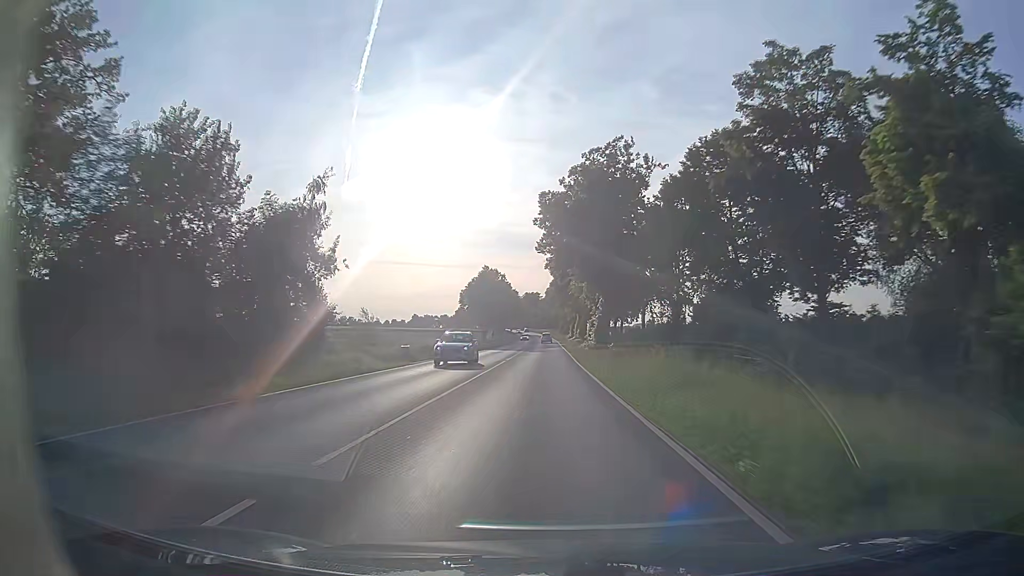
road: primary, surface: asphalt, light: Day
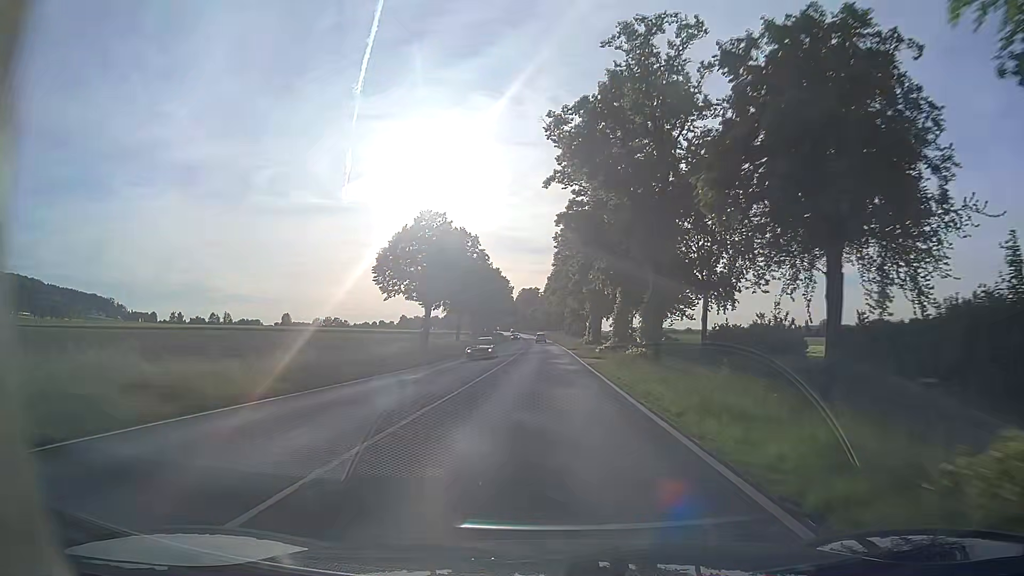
(-0.2, +53.8) m; 0°
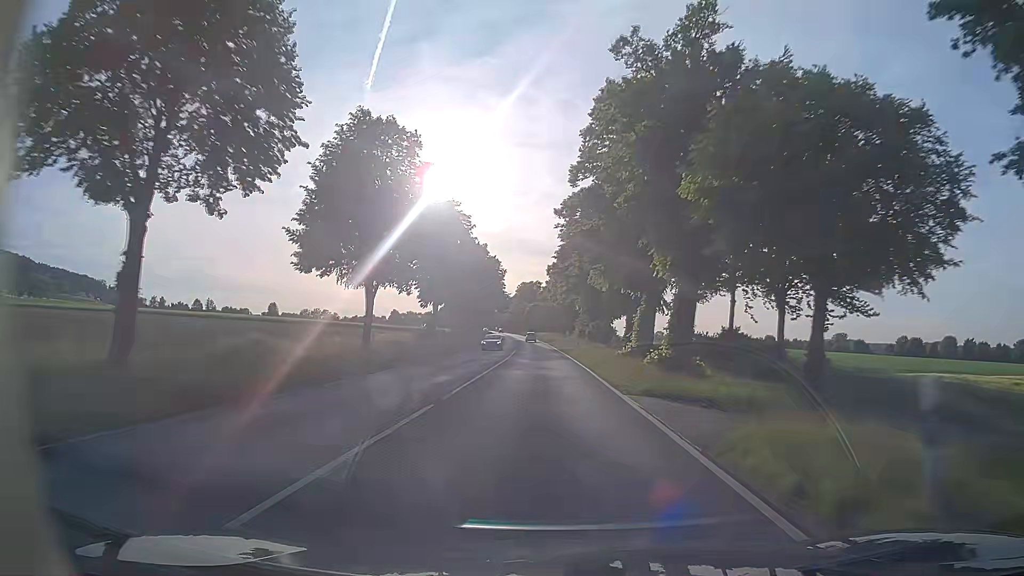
(-0.1, +41.3) m; 0°
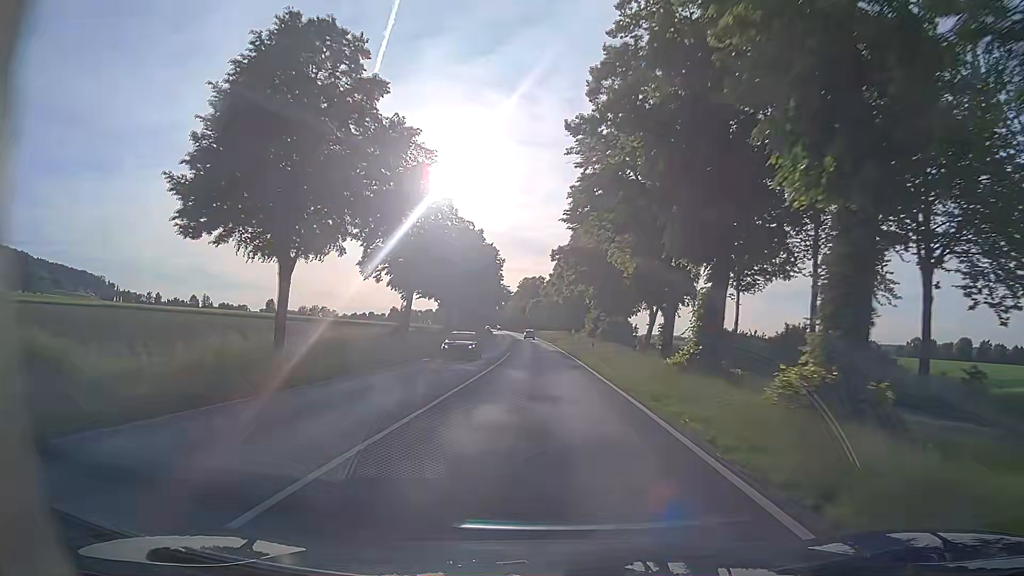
(0.0, +13.9) m; 0°
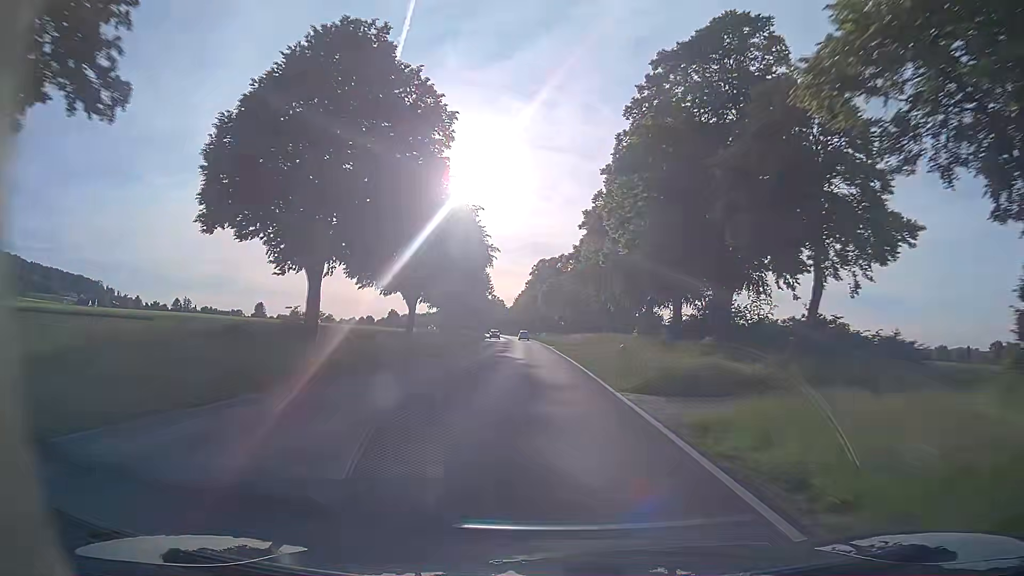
(-0.9, +70.0) m; -2°
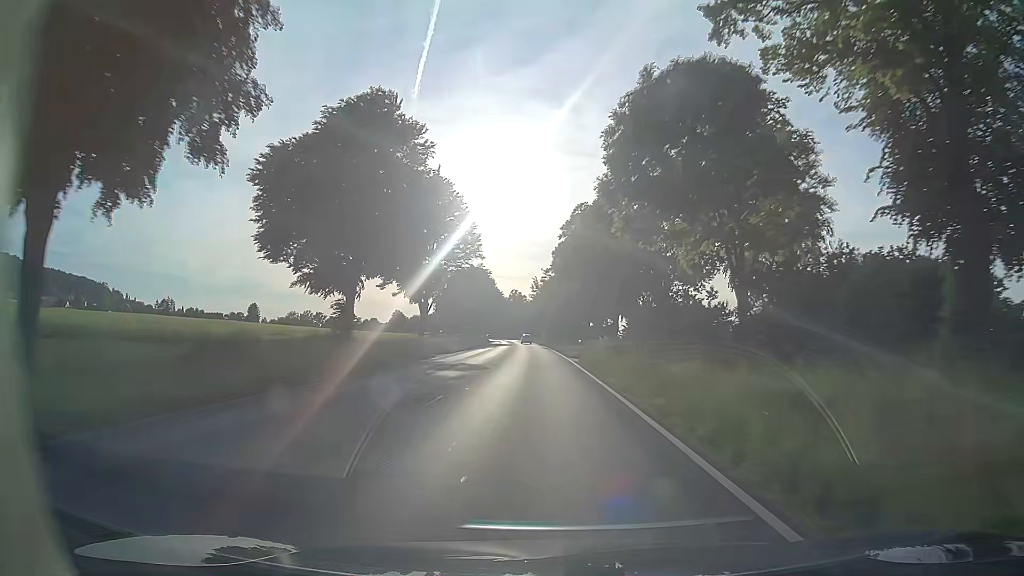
(-1.5, +70.6) m; -2°
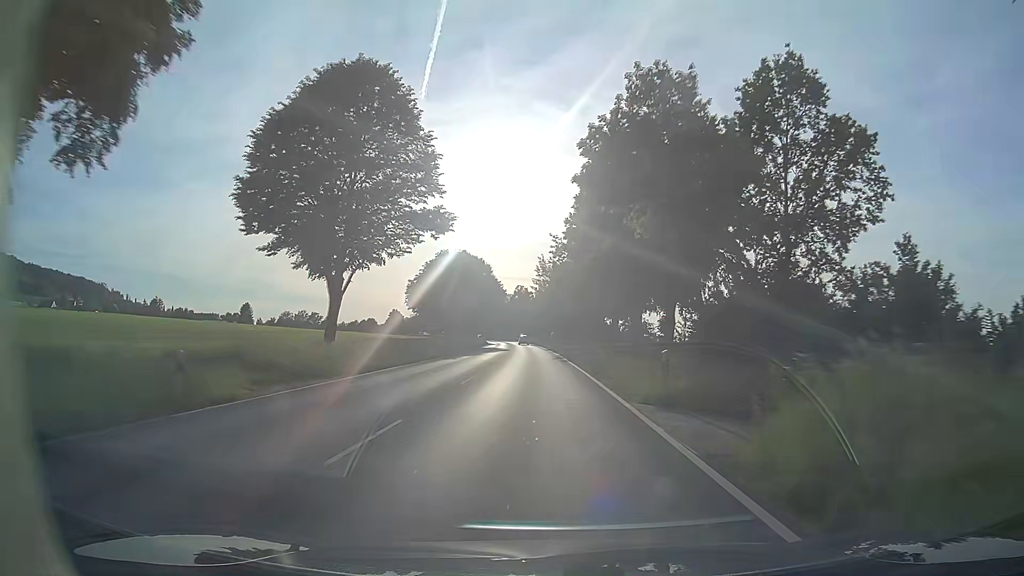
(-0.4, +28.3) m; -1°
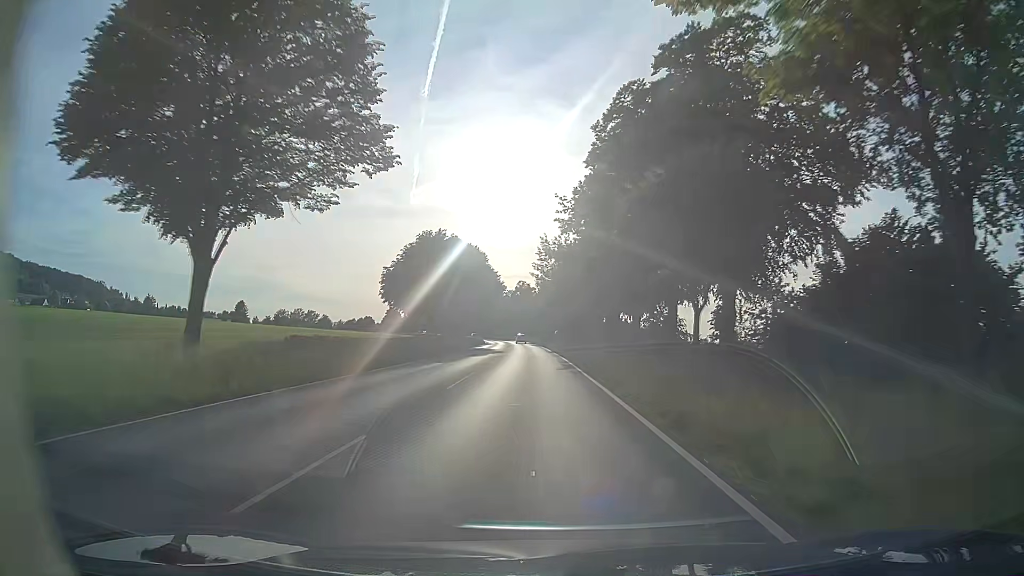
(0.0, +14.2) m; 0°
(0, +10) (0, +20) (0, +30) (0, +40) (0, +50) (-1, +60) (-1, +70) (-1, +80) (-2, +90) (-2, +100) m
